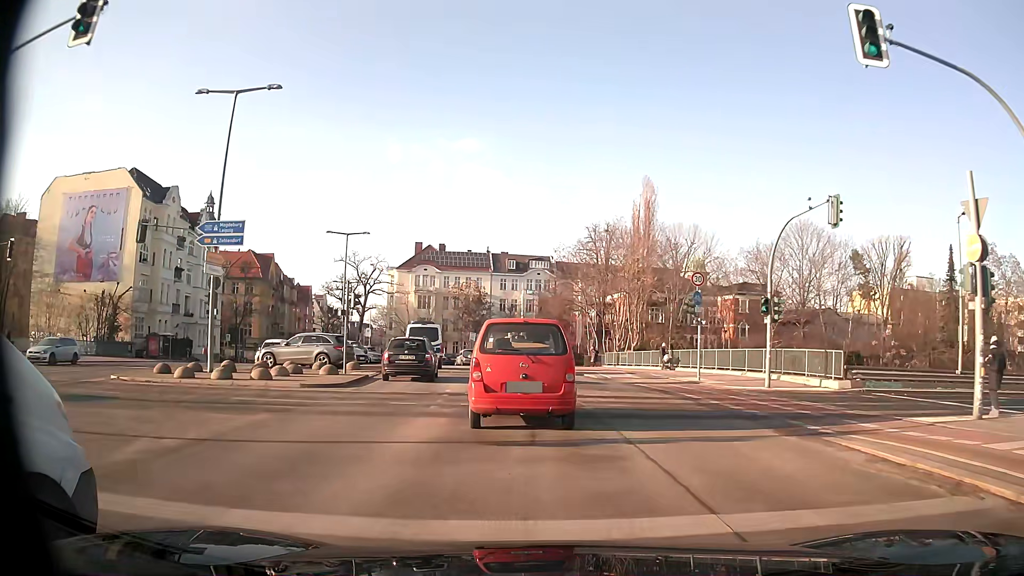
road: secondary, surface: asphalt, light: Day
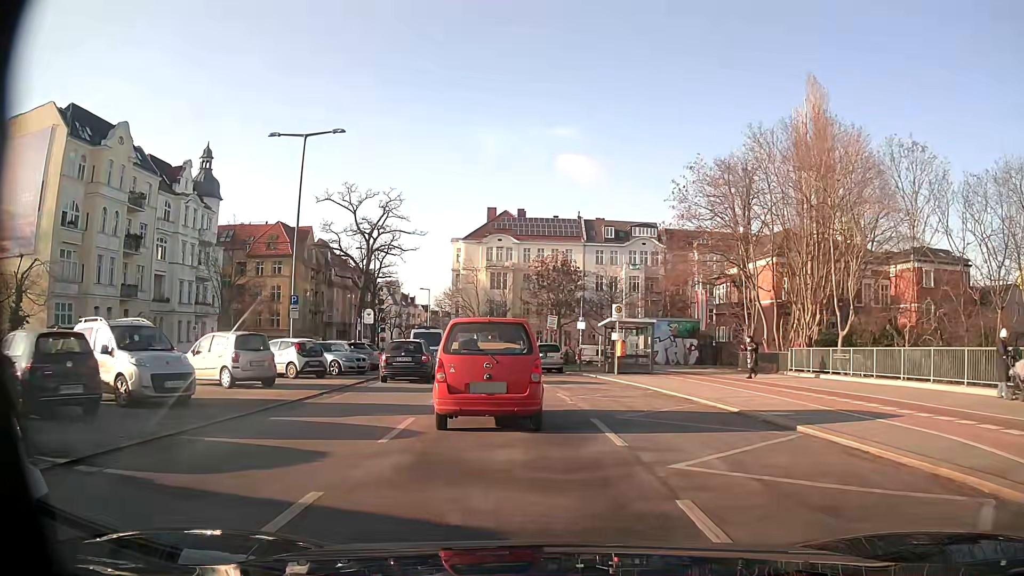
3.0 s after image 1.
(-1.6, +26.9) m; -8°
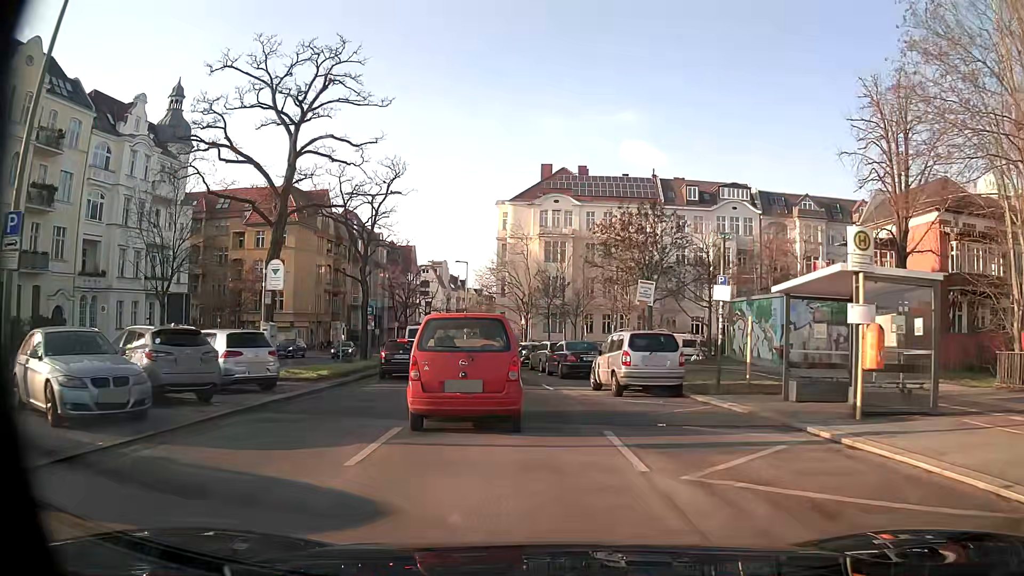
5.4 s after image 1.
(-1.0, +19.8) m; -5°
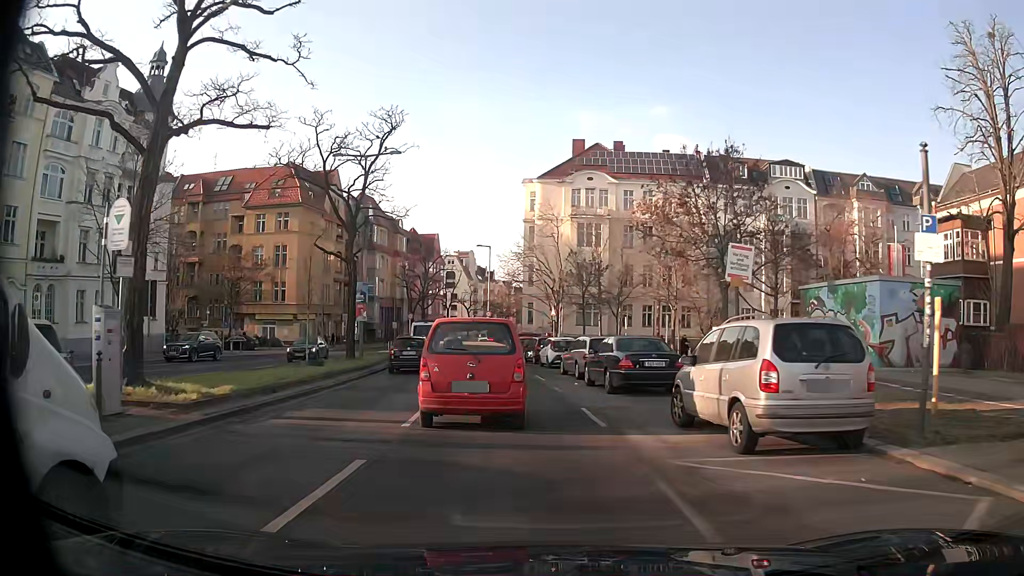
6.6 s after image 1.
(-0.2, +8.5) m; -2°
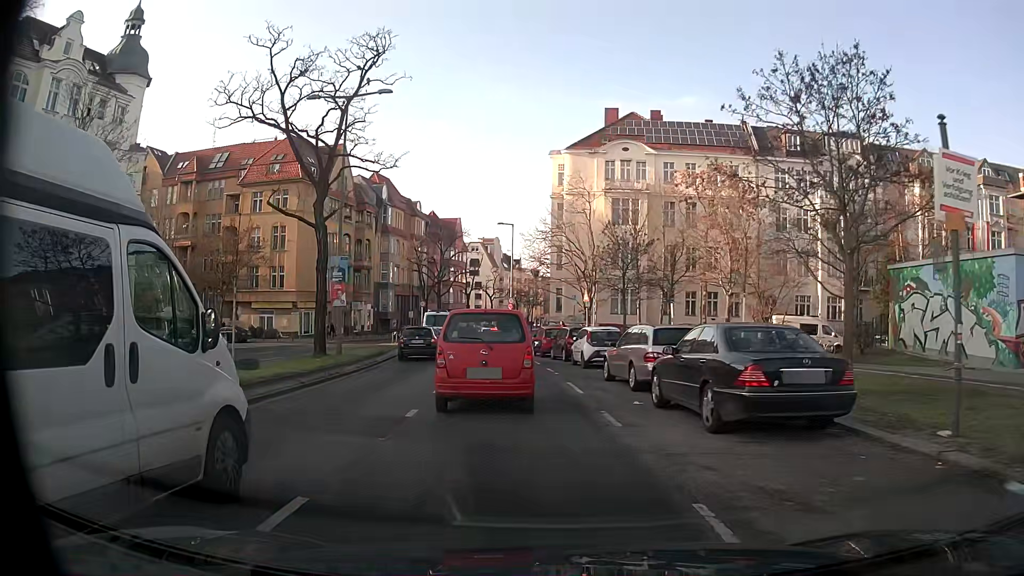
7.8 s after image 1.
(-0.2, +8.1) m; -2°
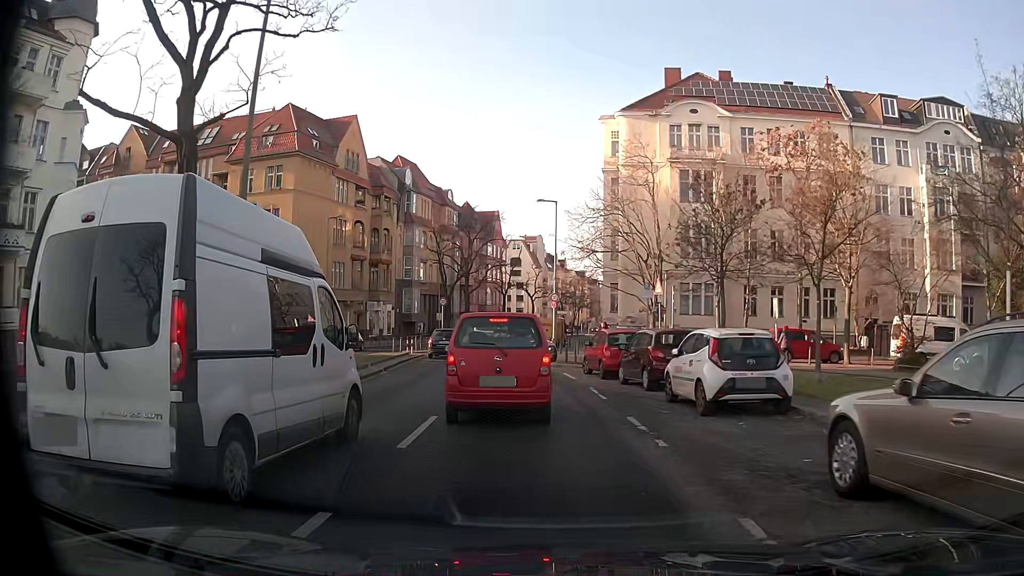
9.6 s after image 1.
(-0.5, +12.4) m; -4°
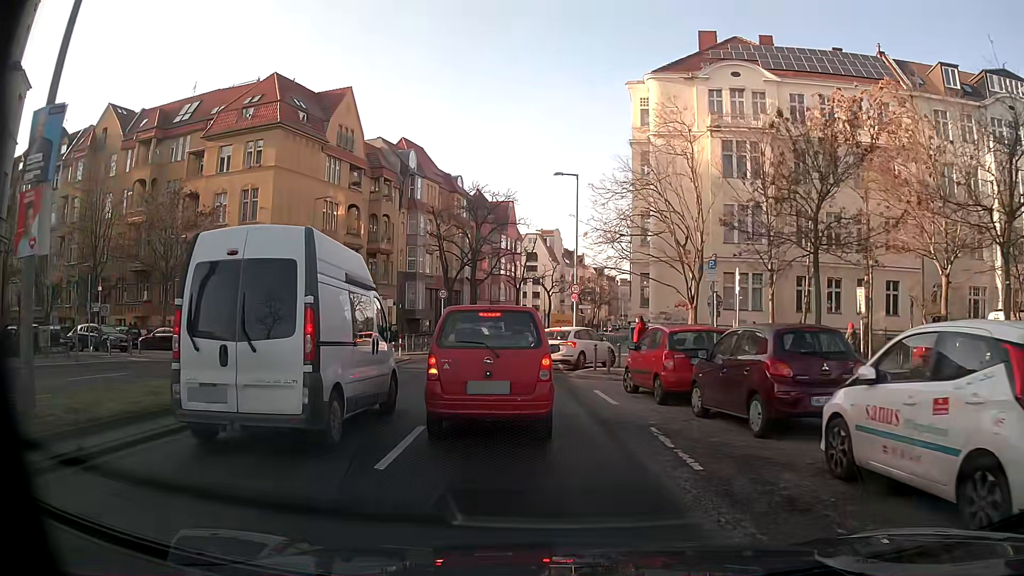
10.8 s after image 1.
(-0.1, +7.4) m; -1°
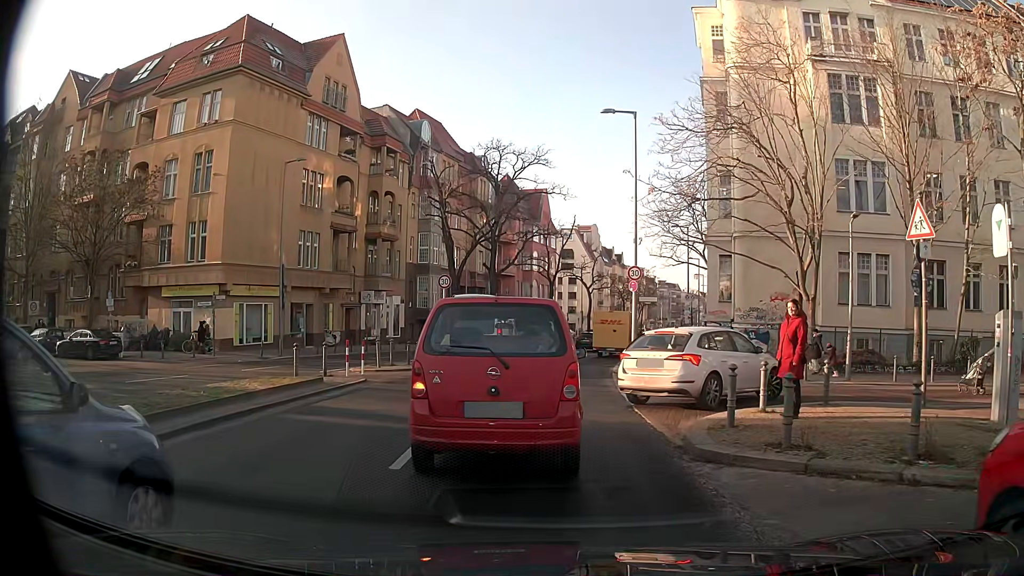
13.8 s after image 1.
(-0.3, +11.9) m; -4°
